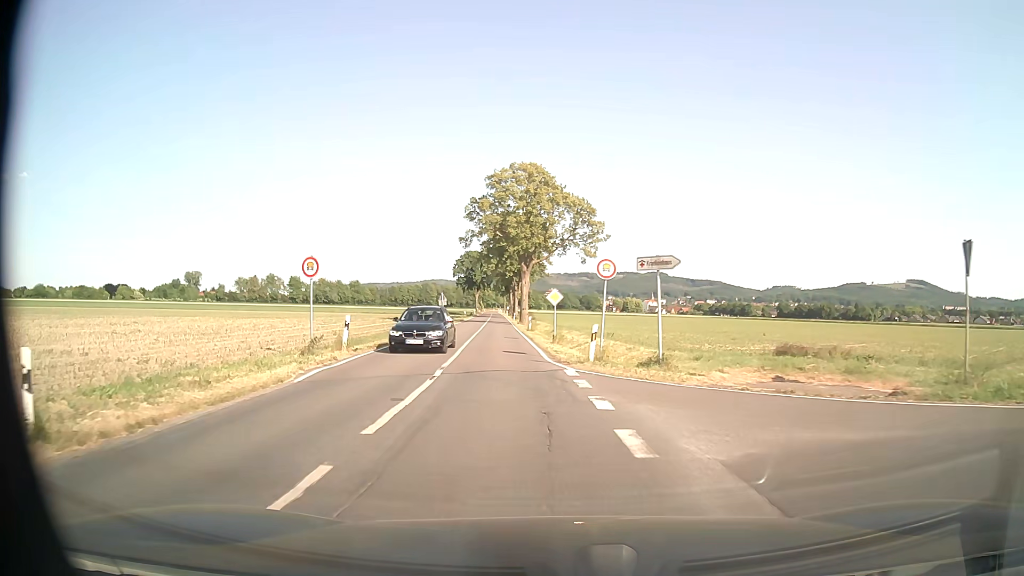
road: secondary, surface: asphalt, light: Day
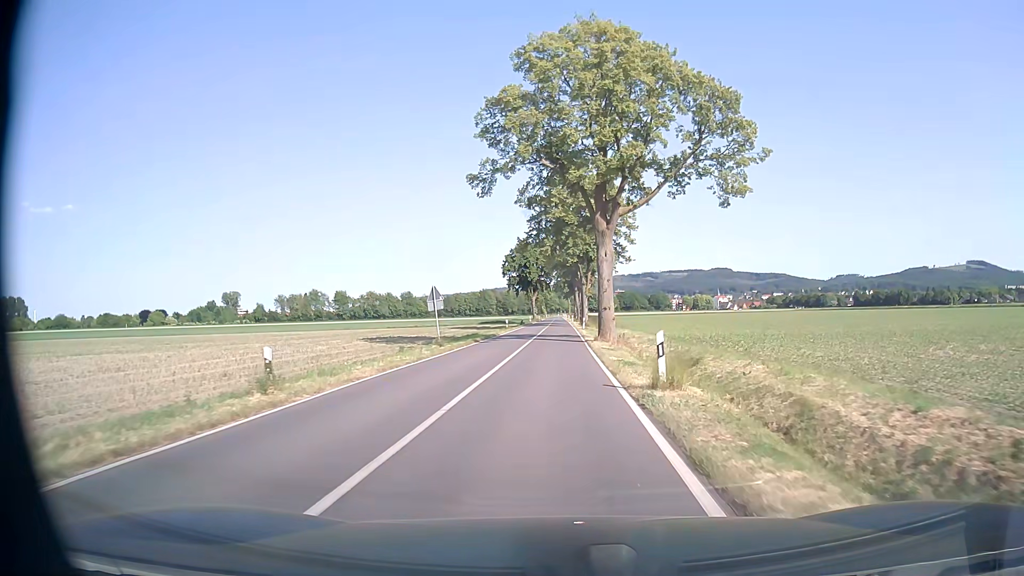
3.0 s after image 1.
(-2.4, +34.7) m; -6°
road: tertiary
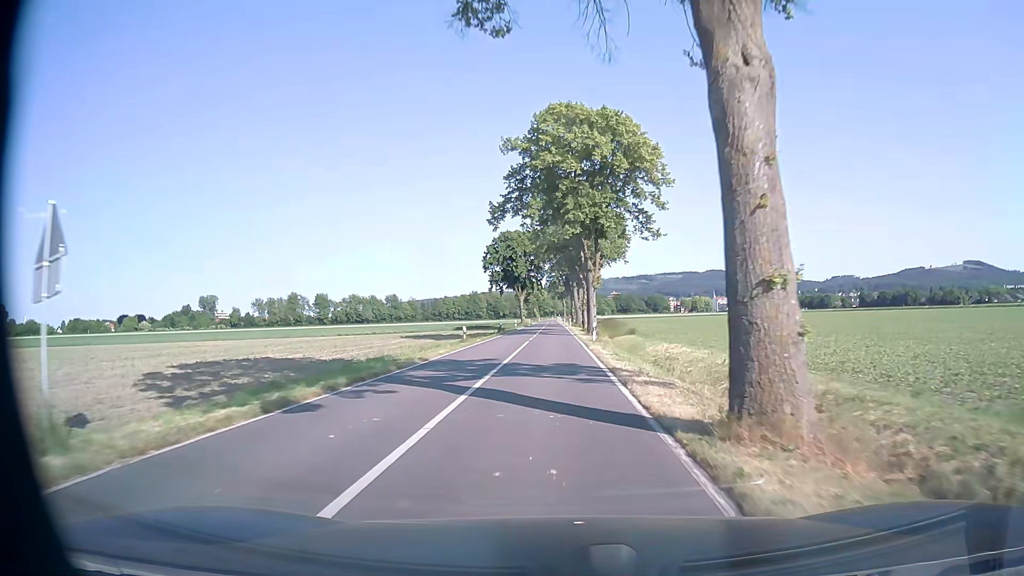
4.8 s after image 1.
(0.0, +25.6) m; 0°
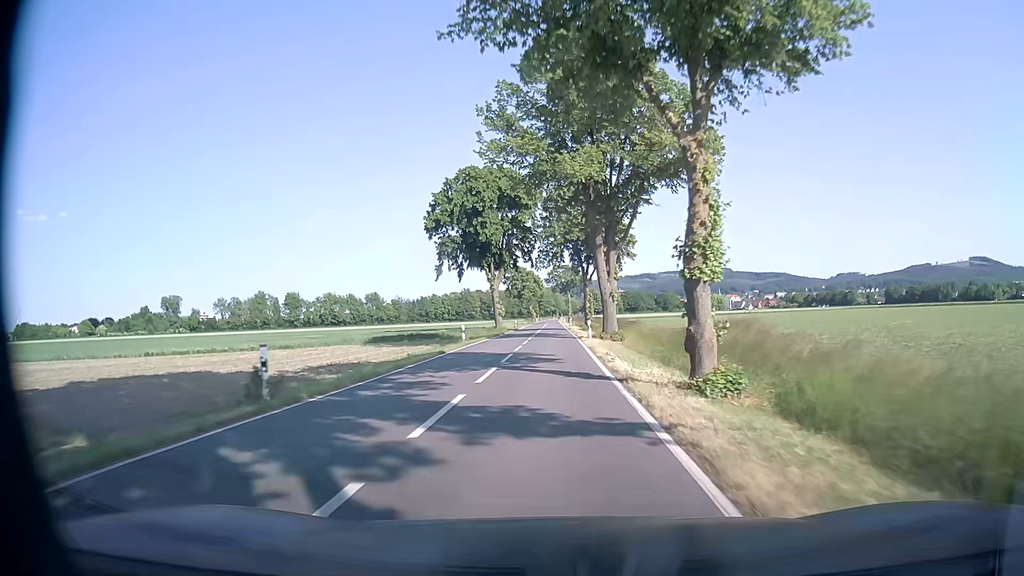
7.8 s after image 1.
(0.0, +50.3) m; -1°
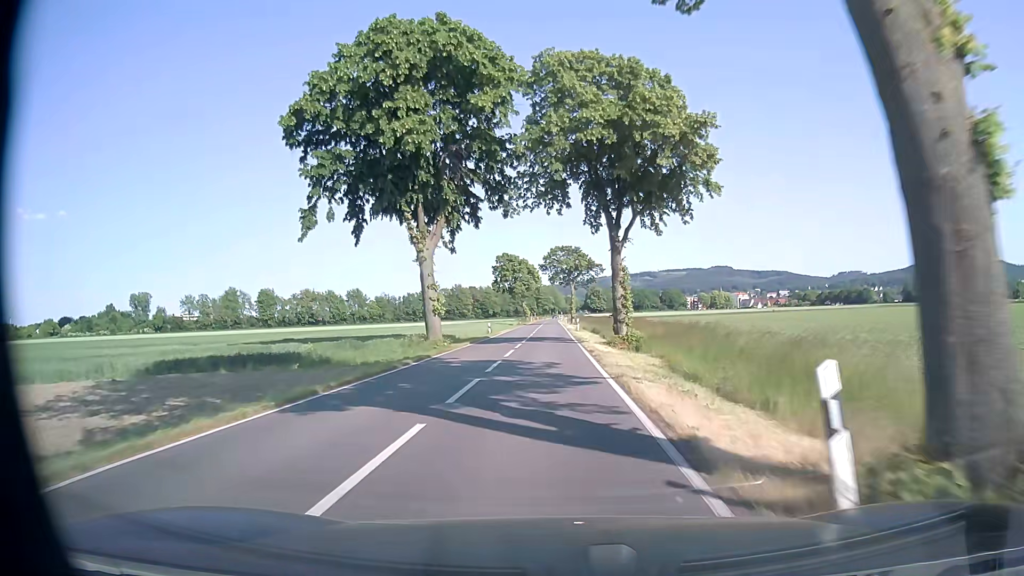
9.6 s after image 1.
(+0.4, +33.6) m; +1°
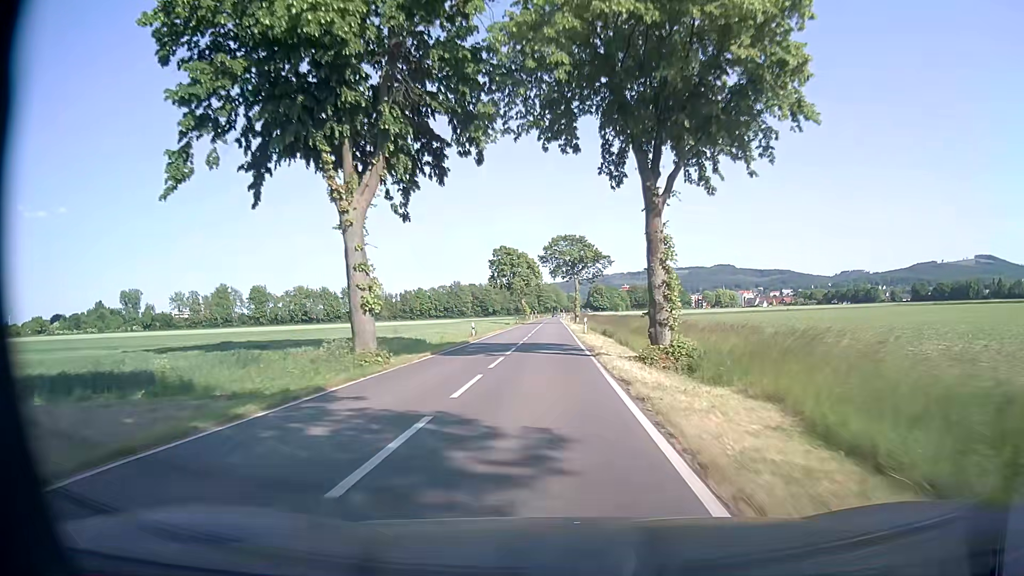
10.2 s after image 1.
(0.0, +11.6) m; 0°
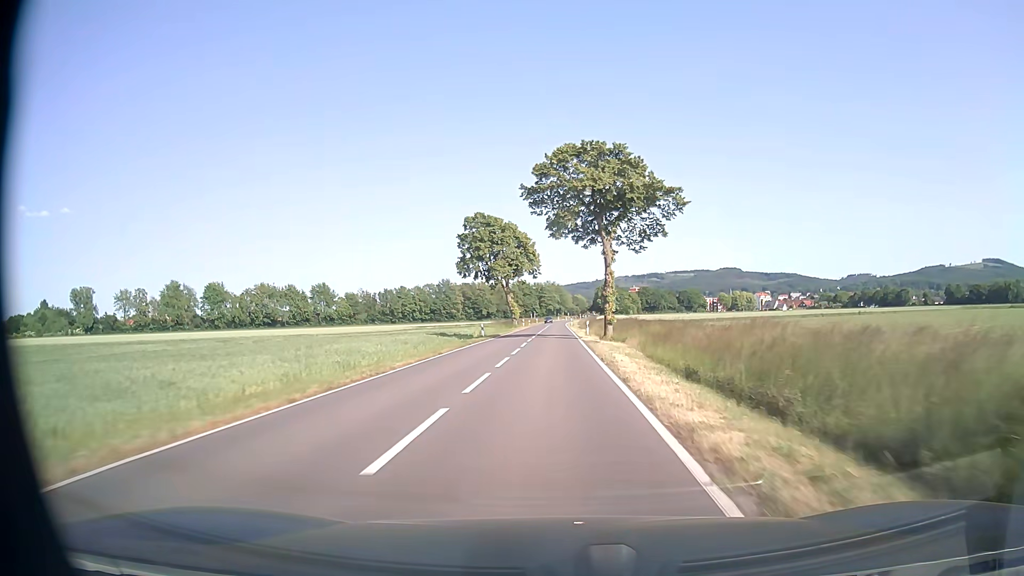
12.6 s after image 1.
(-0.2, +47.8) m; 0°
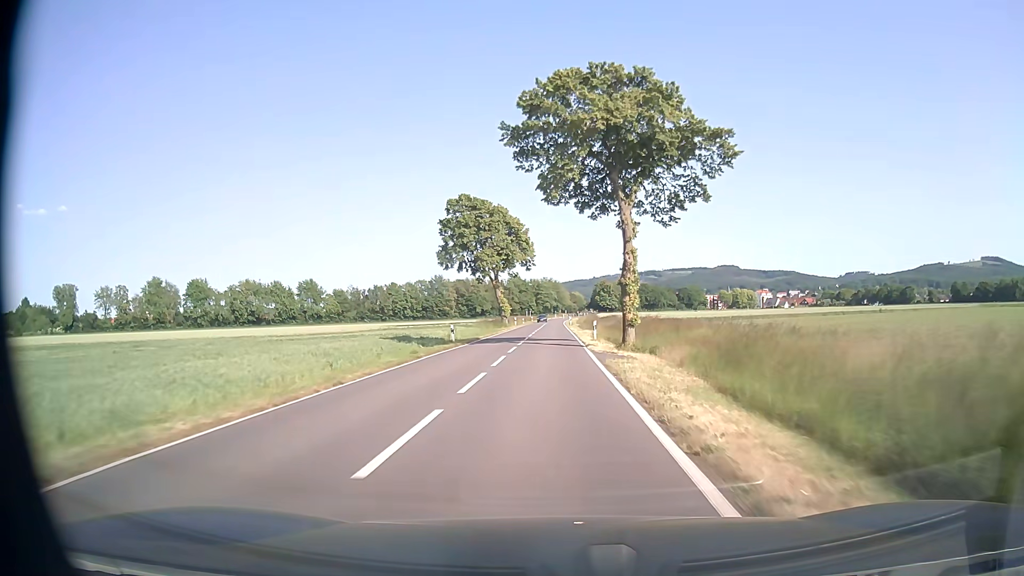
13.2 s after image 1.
(0.0, +12.2) m; 0°
(0, +10) (0, +20) (0, +30) (0, +40) (0, +50) (0, +60) (0, +70) (0, +80) (0, +90) (0, +100) m
